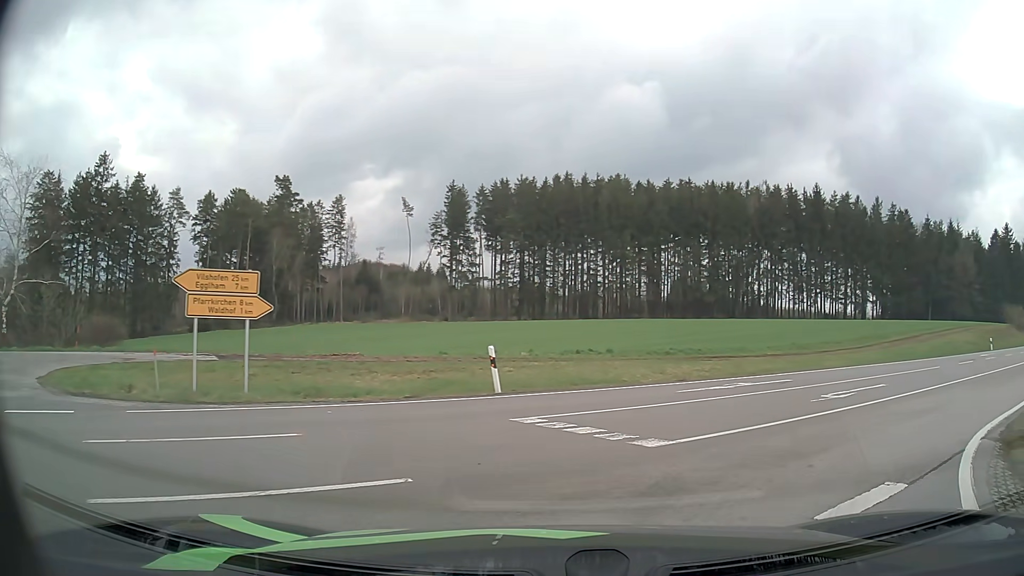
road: unclassified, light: Day
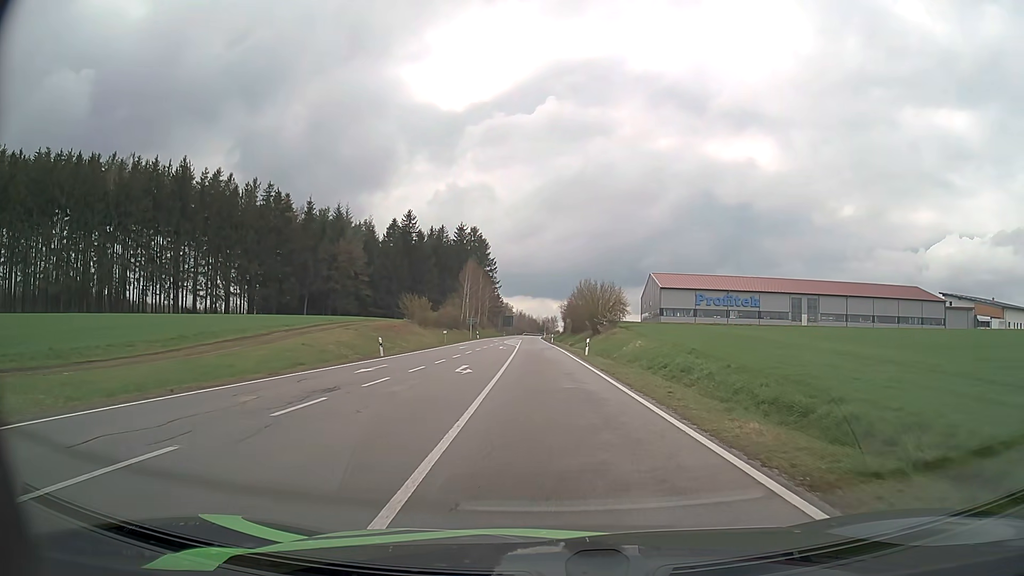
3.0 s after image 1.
(+11.6, +17.1) m; +53°
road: secondary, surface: asphalt
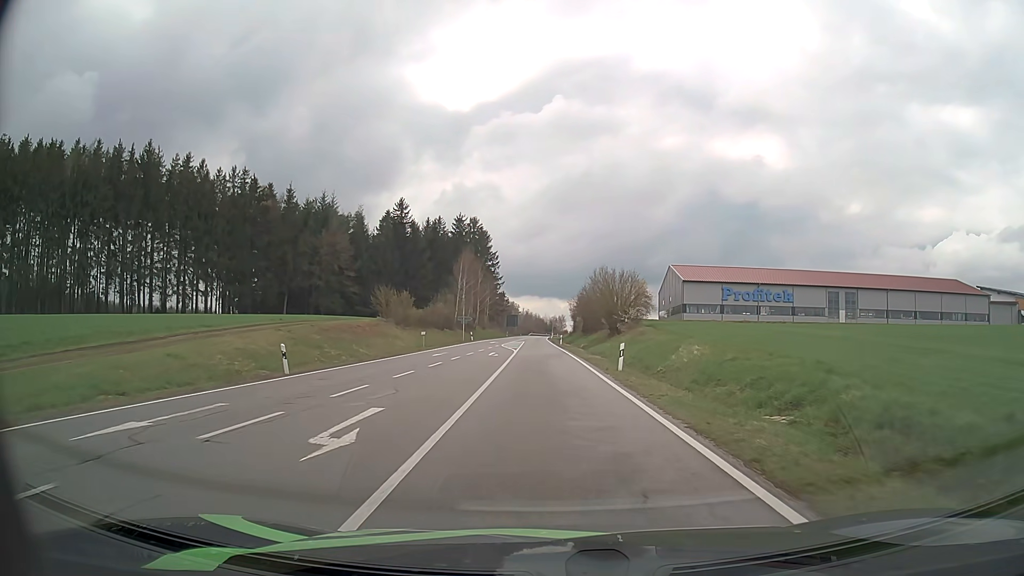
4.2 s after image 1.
(0.0, +14.7) m; -1°
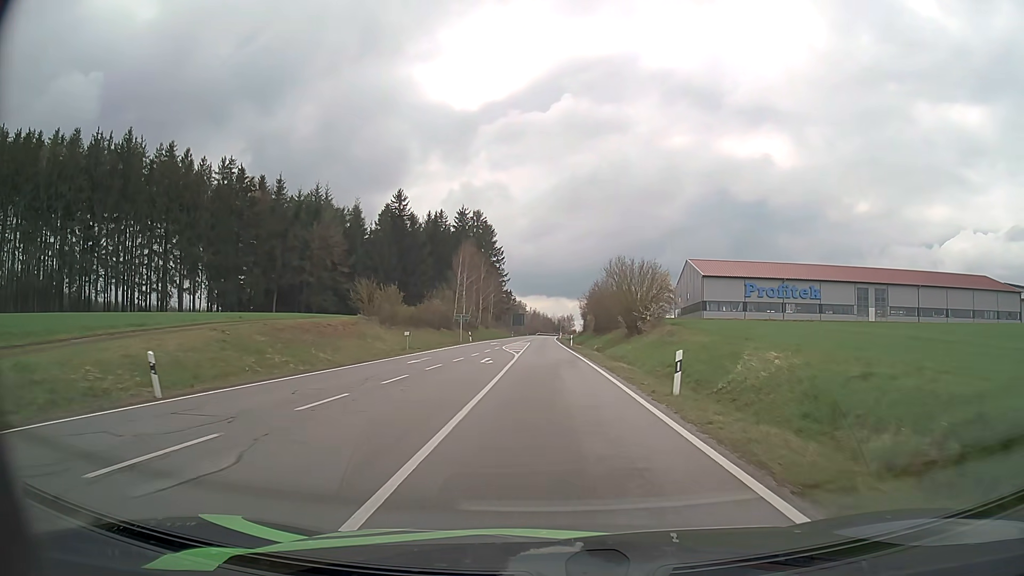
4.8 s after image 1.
(-0.1, +8.6) m; -1°
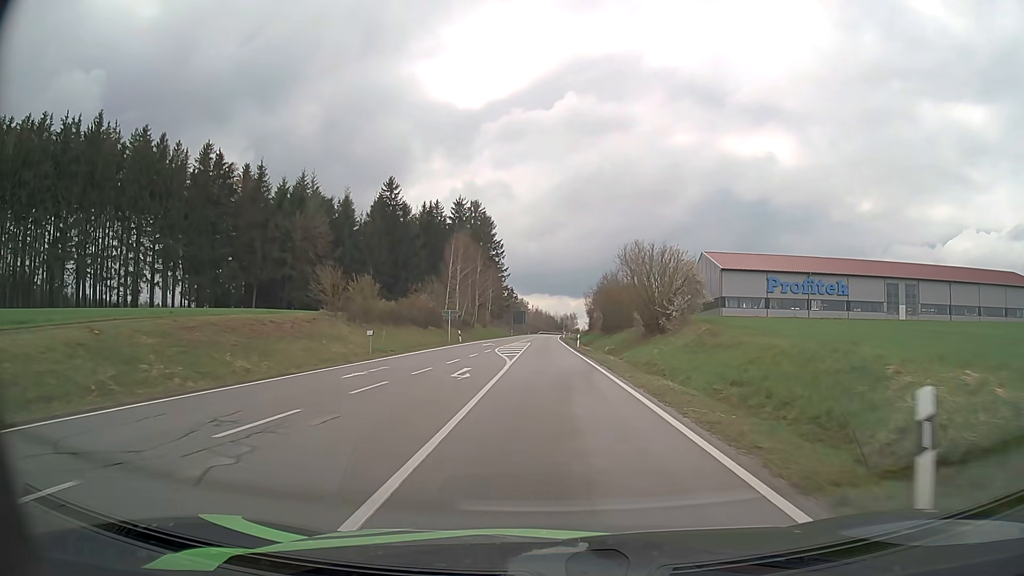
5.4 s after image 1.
(0.0, +9.4) m; 0°
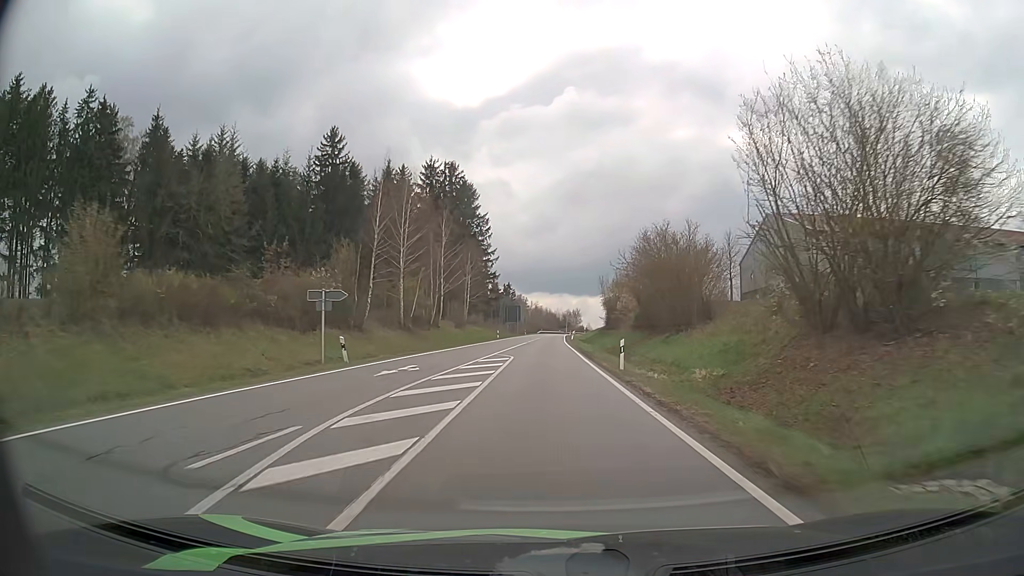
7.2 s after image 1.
(0.0, +31.9) m; 0°
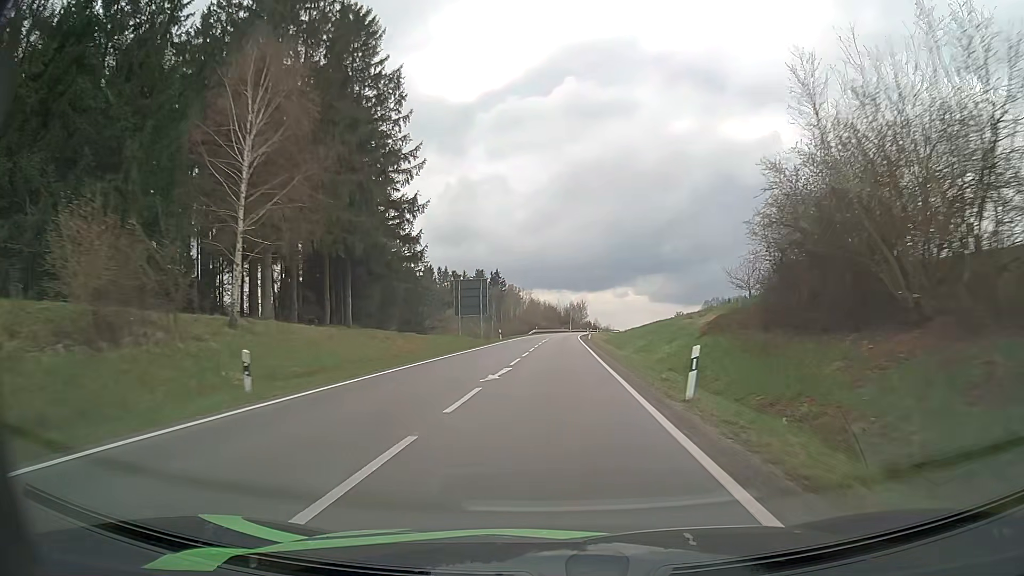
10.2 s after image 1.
(0.0, +62.1) m; 0°
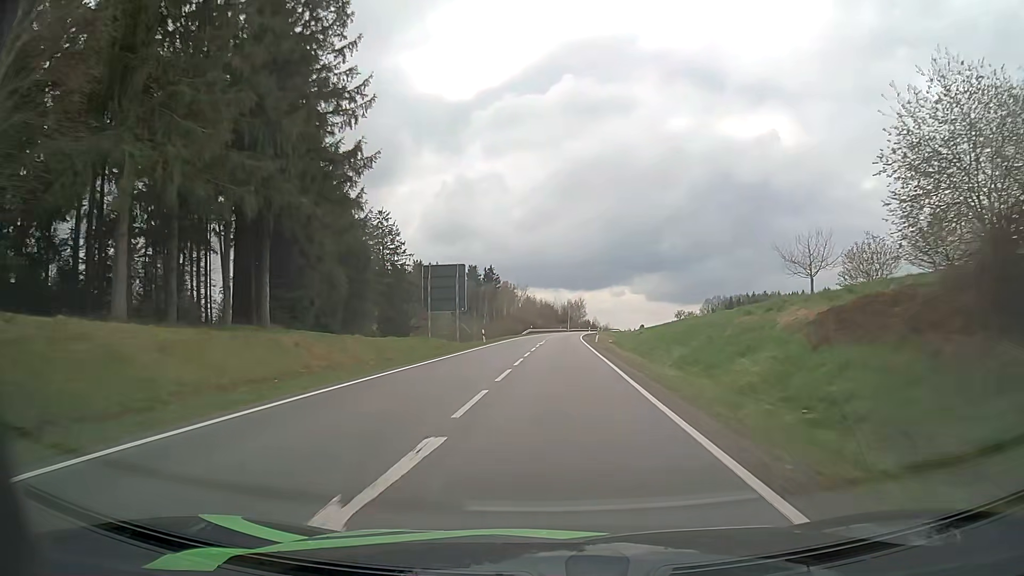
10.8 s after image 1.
(0.0, +13.0) m; 0°
(0, +10) (0, +20) (+1, +30) (+1, +40) (+1, +50) (+1, +60) (+2, +70) (+2, +80) (+3, +90) (+3, +100) m
